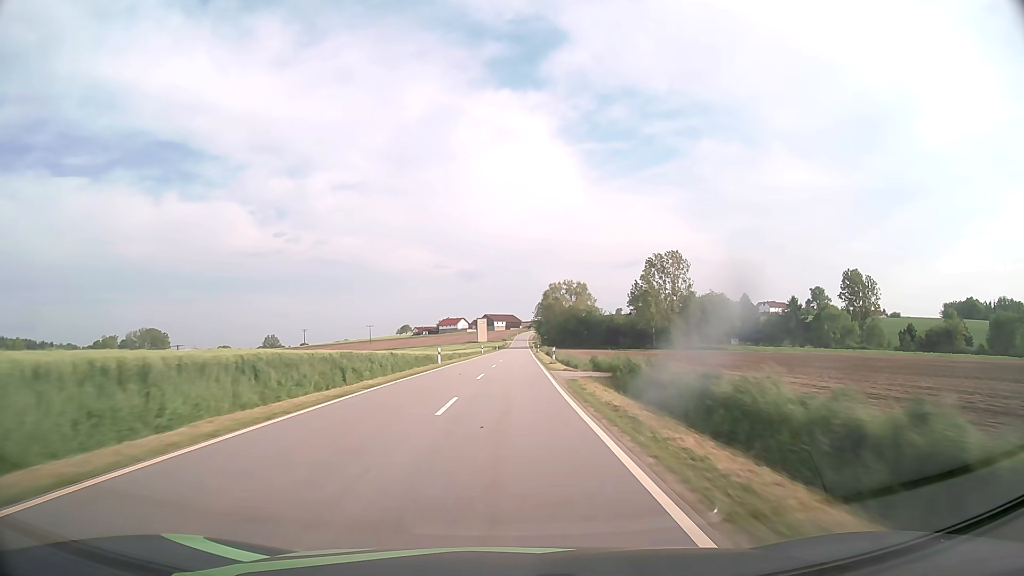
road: tertiary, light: Day
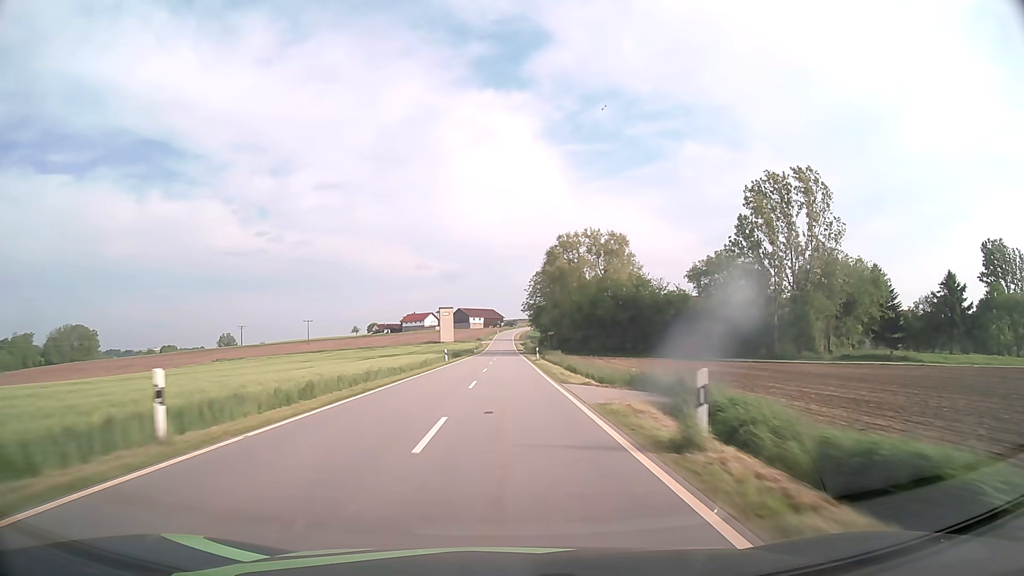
(+1.2, +77.2) m; +2°
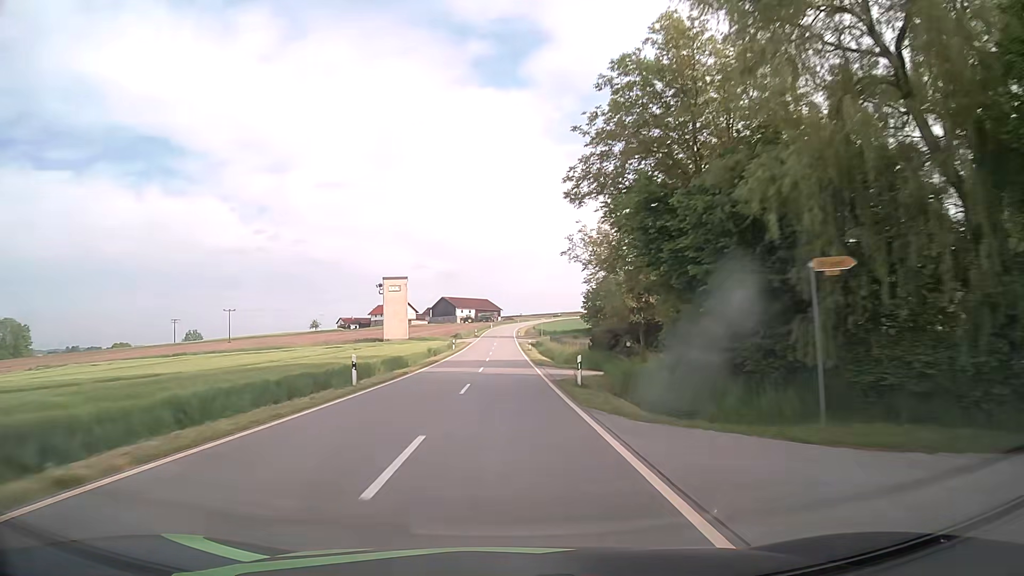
(+0.1, +75.5) m; 0°
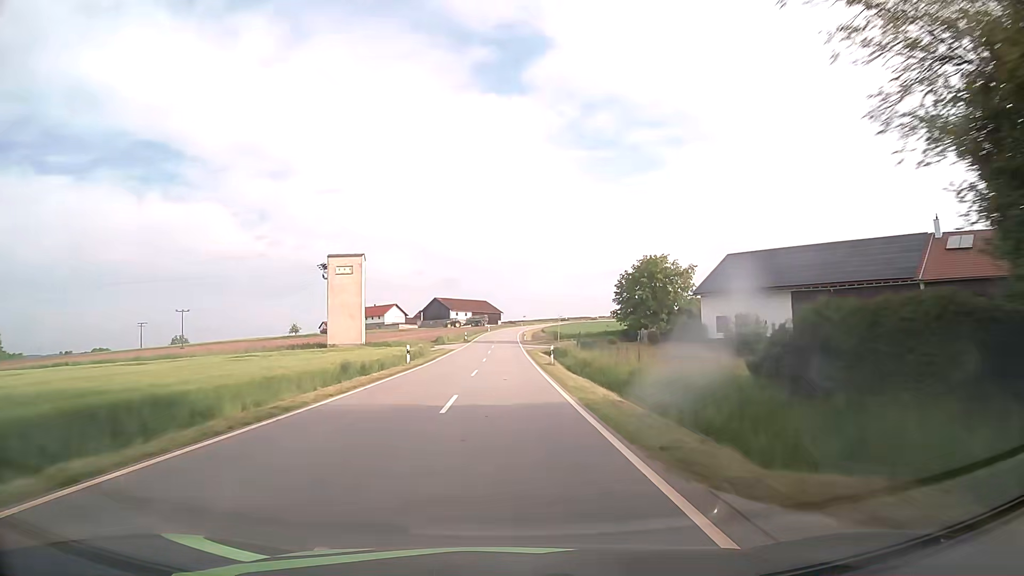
(-0.2, +29.8) m; 0°
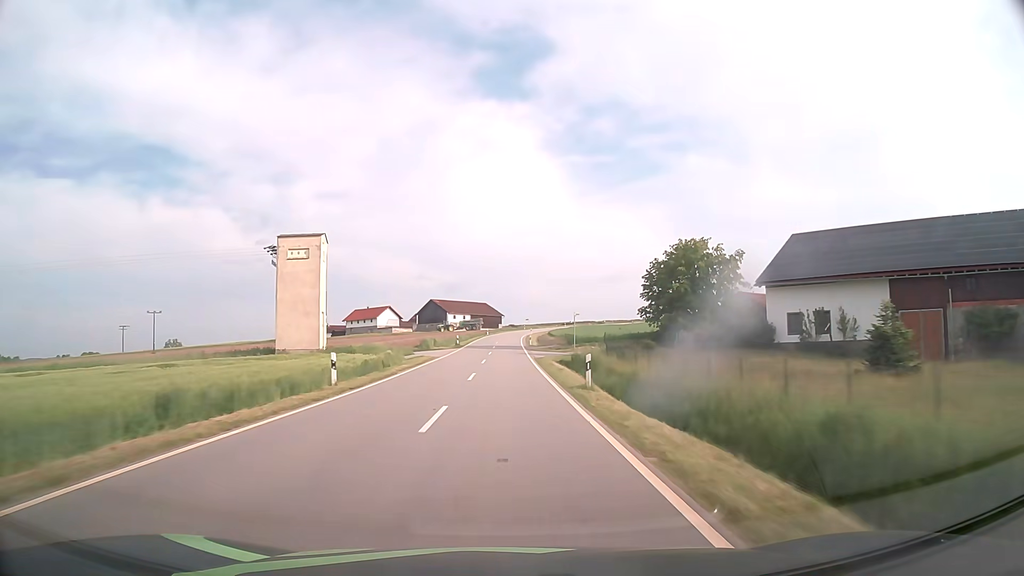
(0.0, +14.8) m; 0°
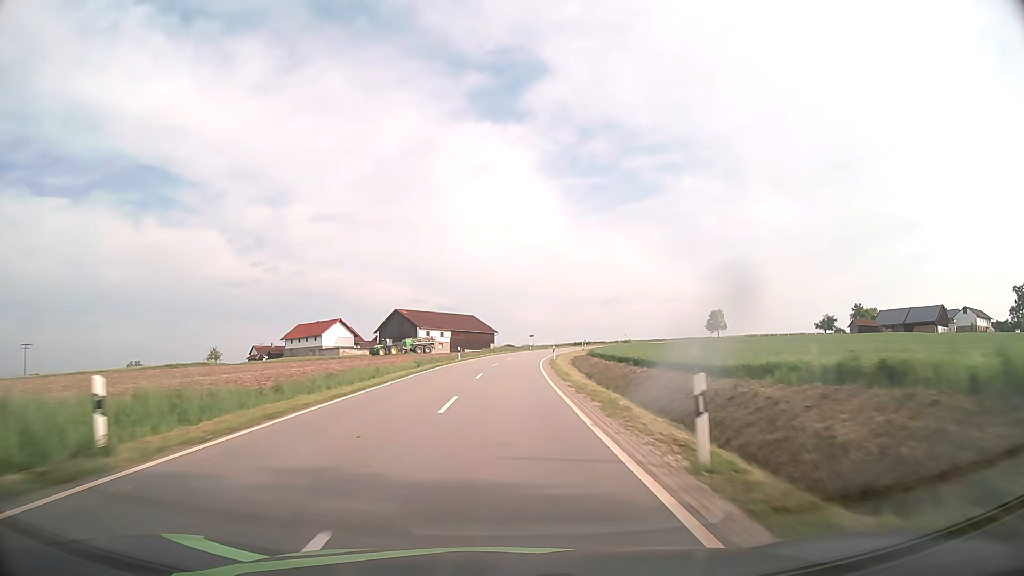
(-0.1, +57.8) m; 0°
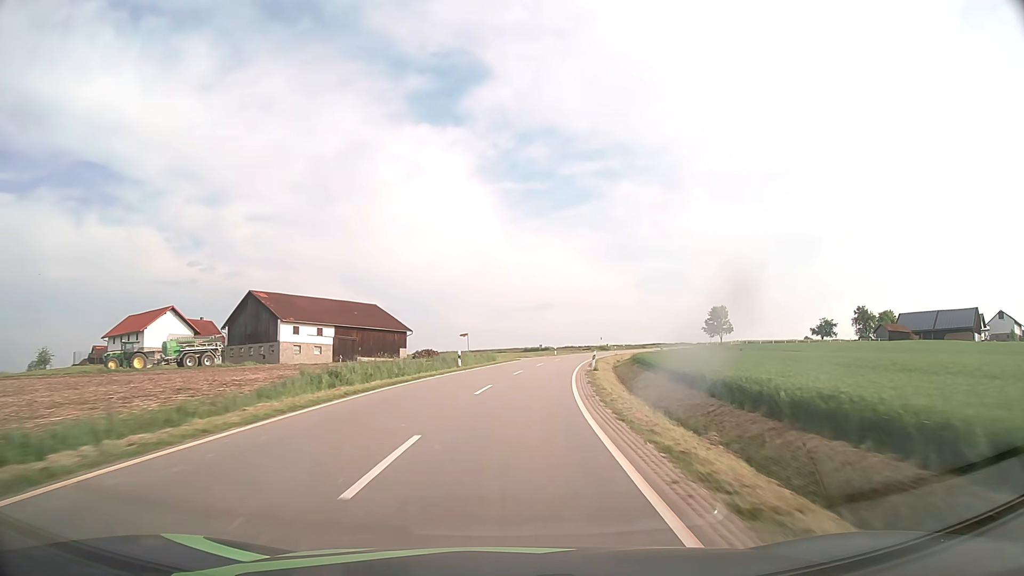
(+2.0, +55.7) m; +6°
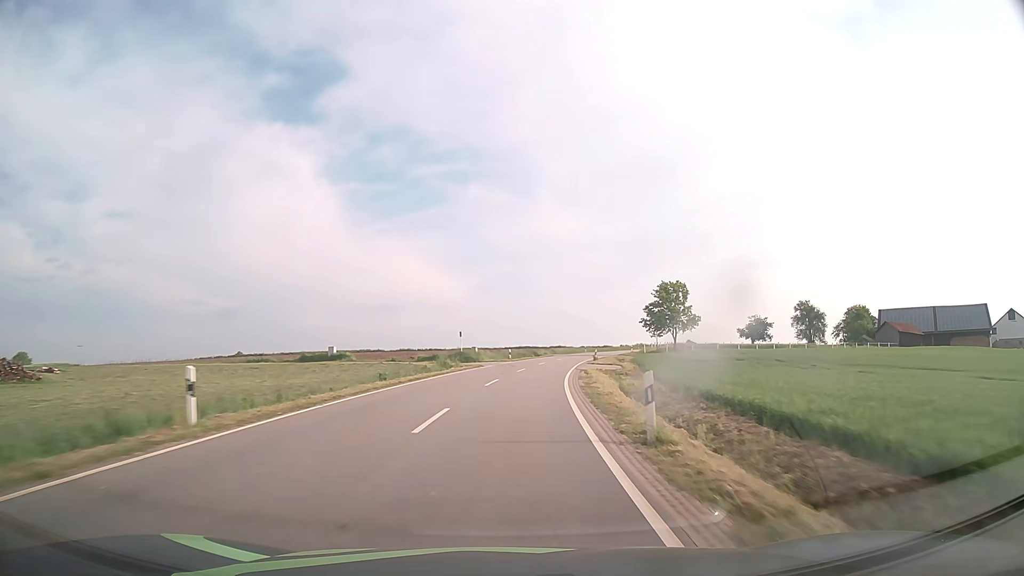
(+8.1, +67.7) m; +13°
(0, +10) (+1, +20) (+2, +30) (+3, +40) (+4, +50) (+6, +60) (+8, +69) (+11, +79) (+13, +89) (+16, +98) m
